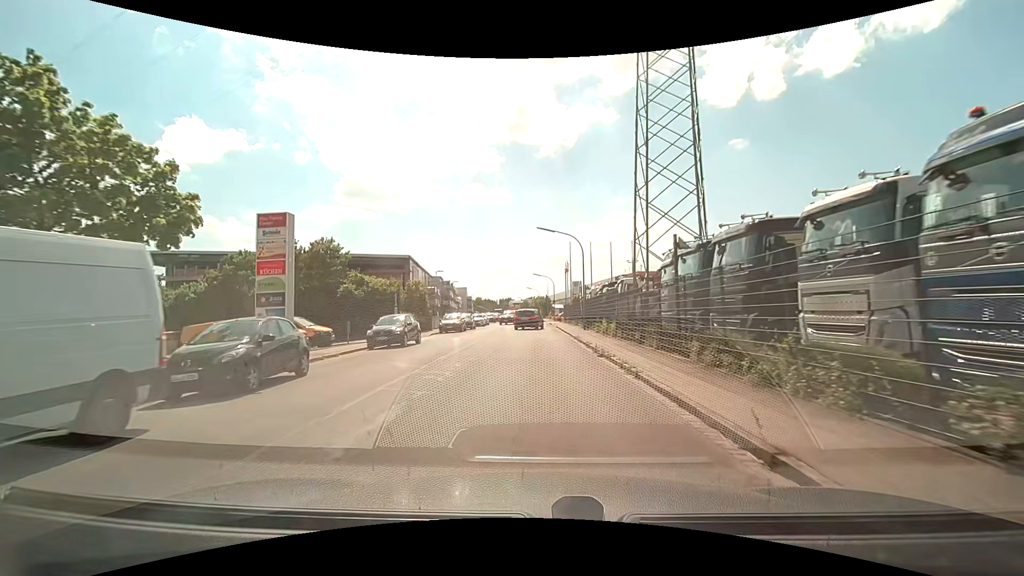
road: unclassified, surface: asphalt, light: Day
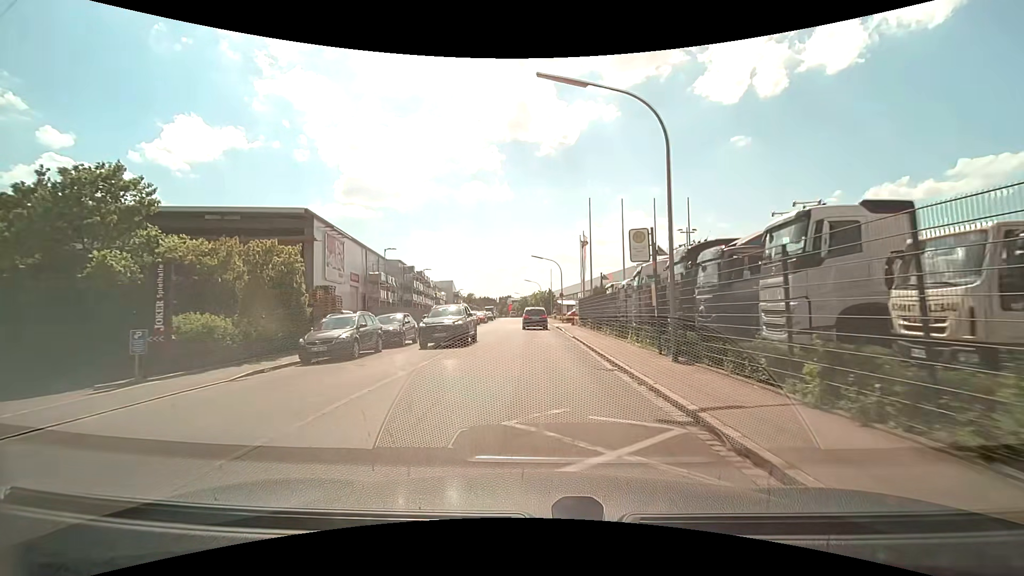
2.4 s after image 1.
(+0.1, +22.9) m; 0°
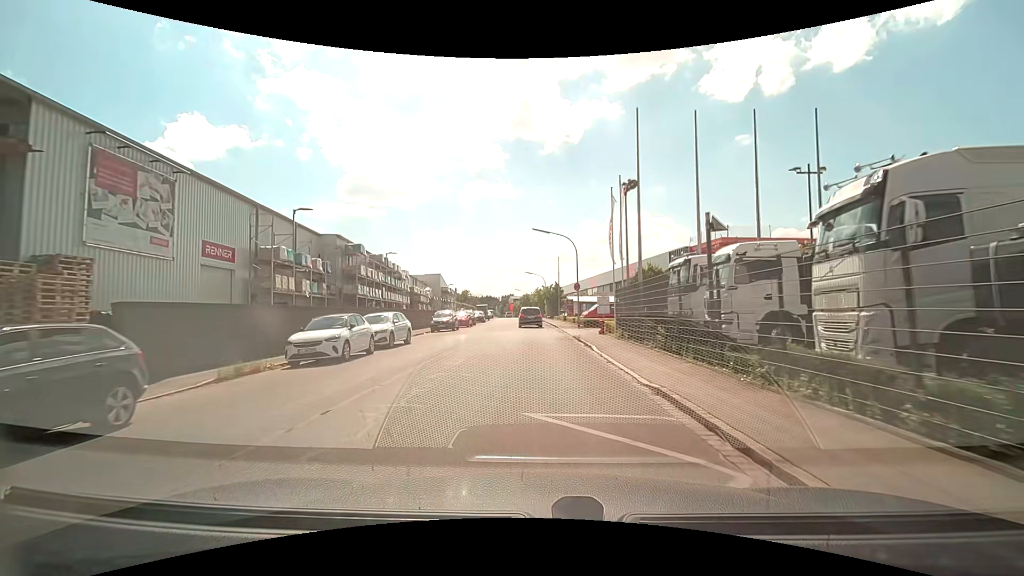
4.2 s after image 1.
(-0.1, +17.4) m; -1°
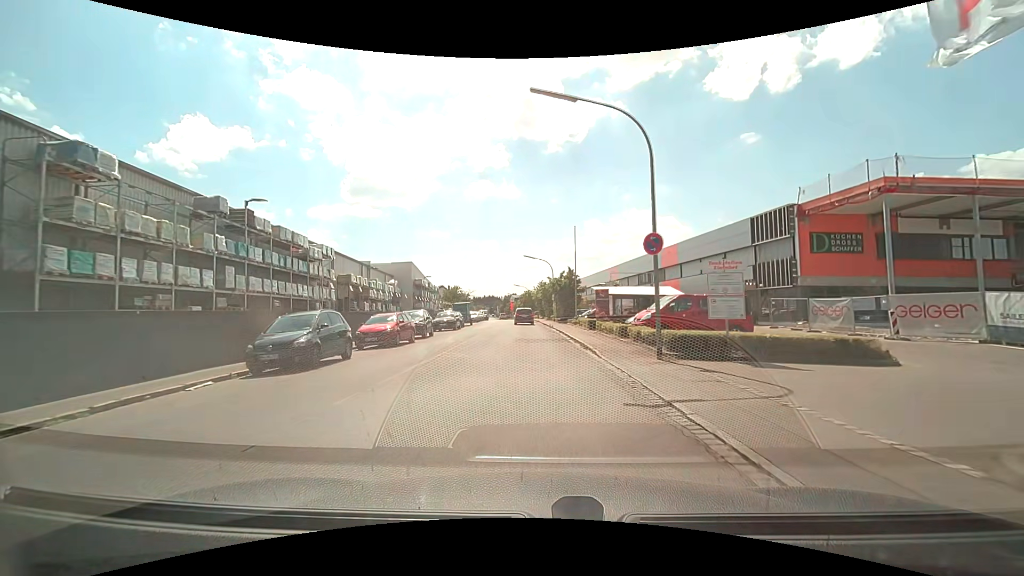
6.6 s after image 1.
(+0.2, +23.5) m; 0°
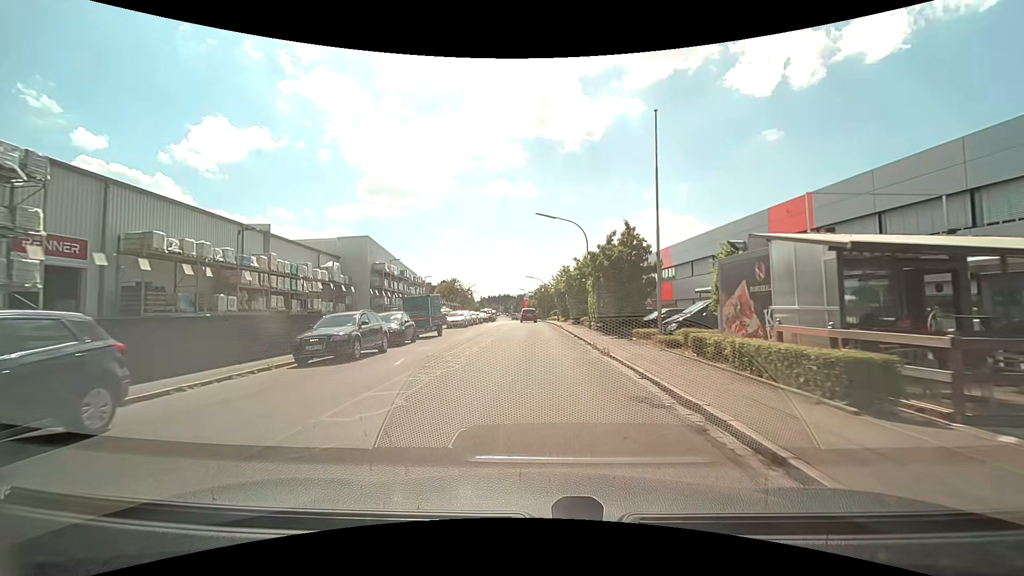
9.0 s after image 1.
(-0.1, +23.9) m; -1°
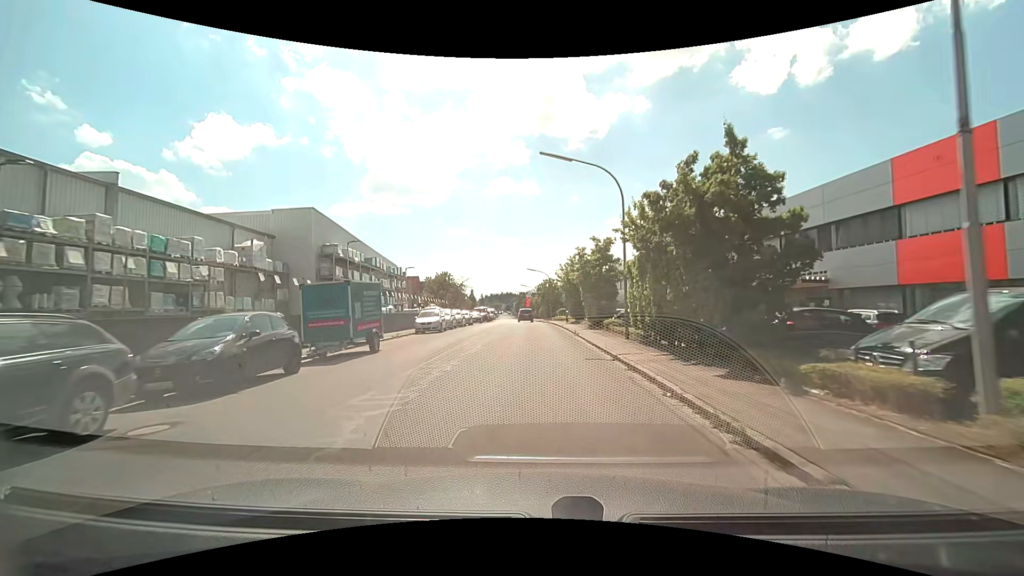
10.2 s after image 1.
(-0.1, +12.1) m; -1°
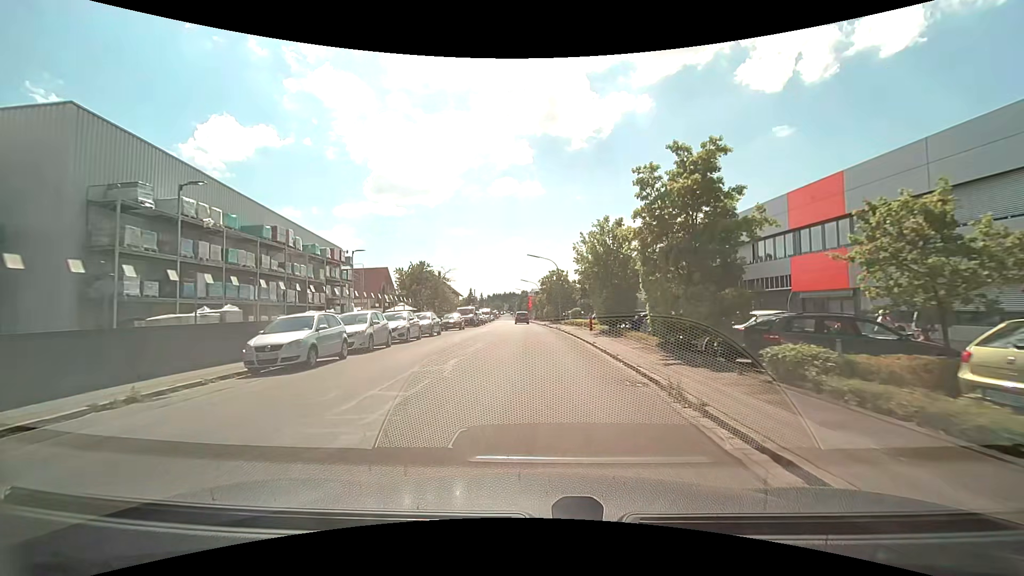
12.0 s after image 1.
(-0.1, +18.3) m; -1°
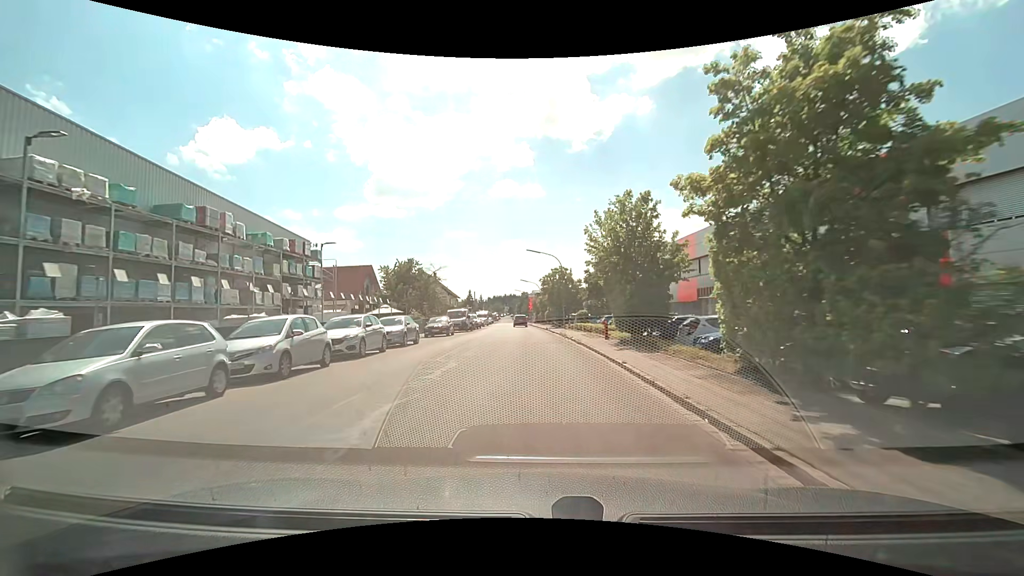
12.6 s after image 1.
(0.0, +6.1) m; 0°
(0, +10) (0, +20) (0, +30) (0, +40) (-1, +50) (-1, +60) (-2, +70) (-2, +80) (-3, +90) (-3, +100) m
